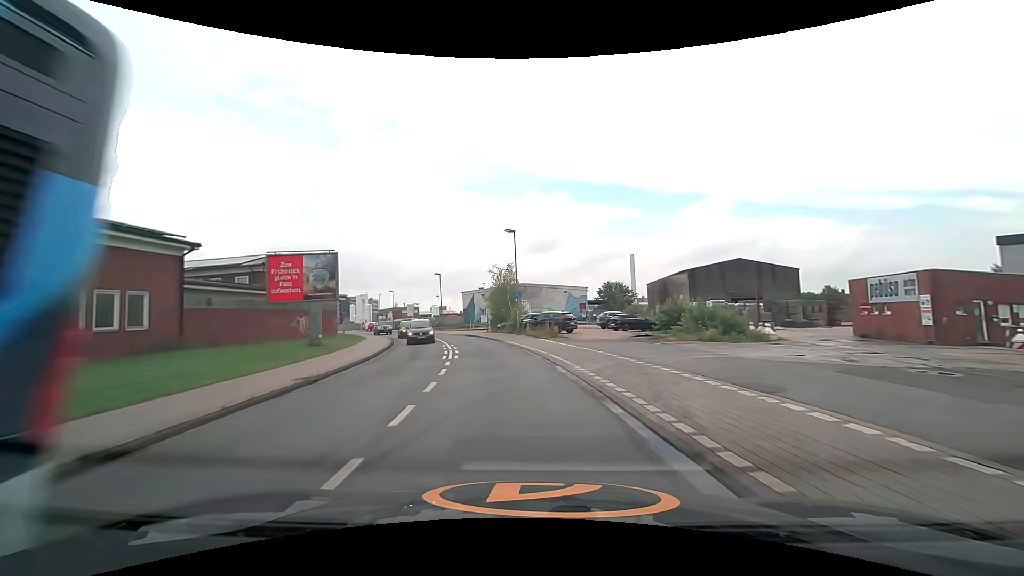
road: unclassified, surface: asphalt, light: Day
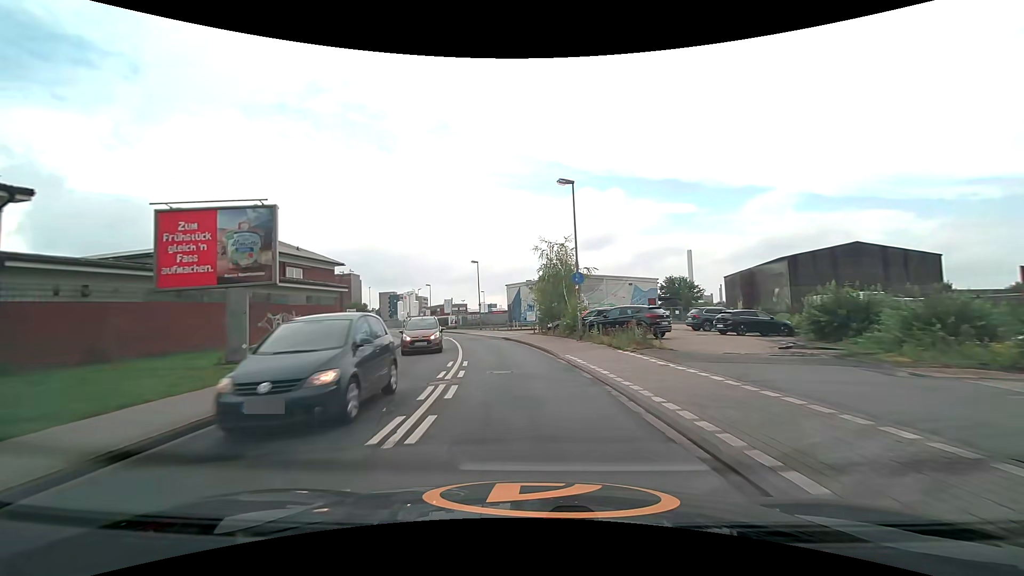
(-0.7, +12.7) m; -6°
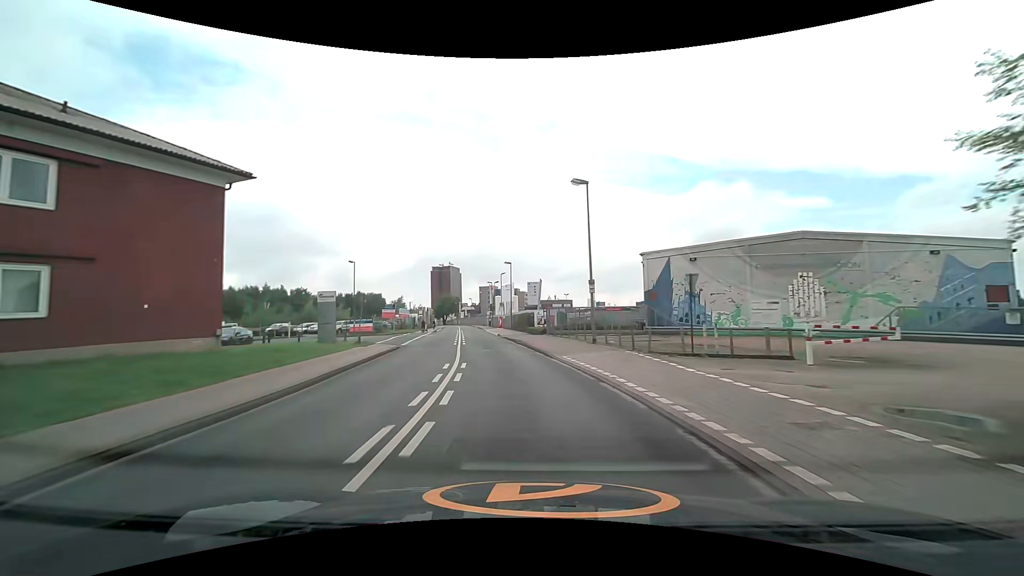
(-3.2, +32.5) m; -12°
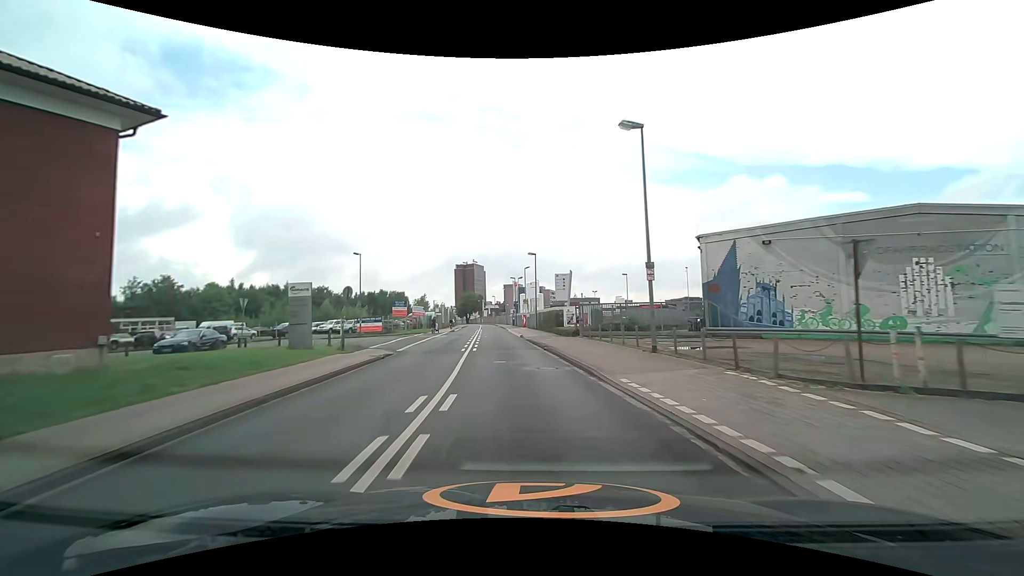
(-0.2, +6.7) m; -3°
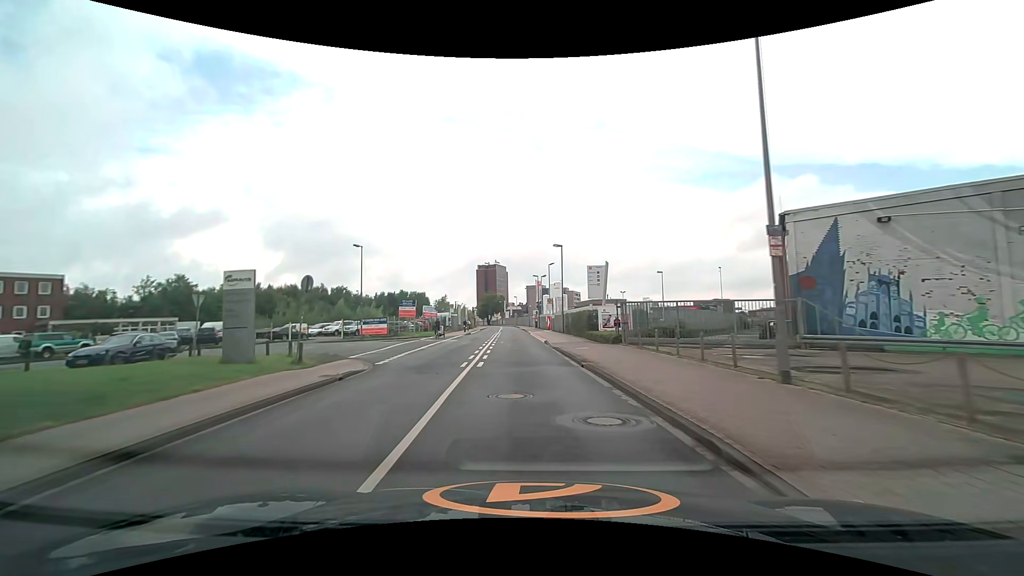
(-0.2, +6.7) m; -3°
(0, +10) (-1, +20) (-1, +30) (-1, +40) (-2, +50) (-2, +60) (-2, +70) (-3, +80) (-4, +90) (-4, +100) m
